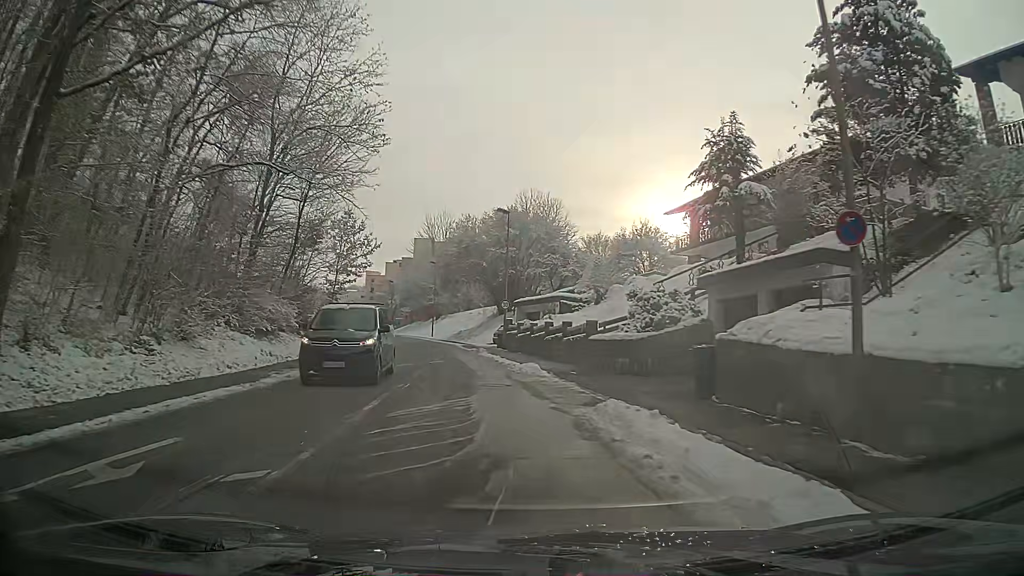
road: residential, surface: asphalt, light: Day
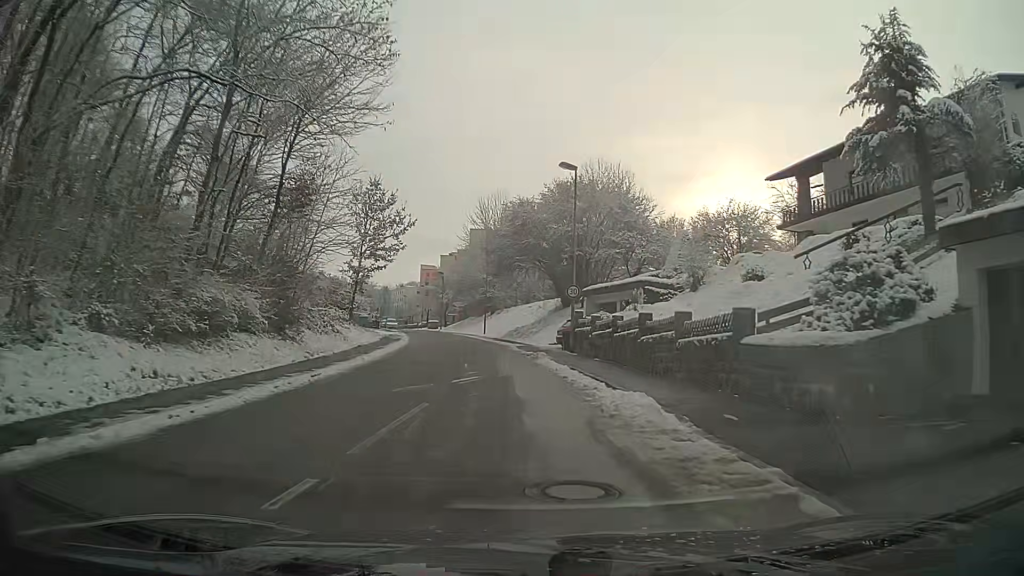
(-0.5, +10.4) m; -5°
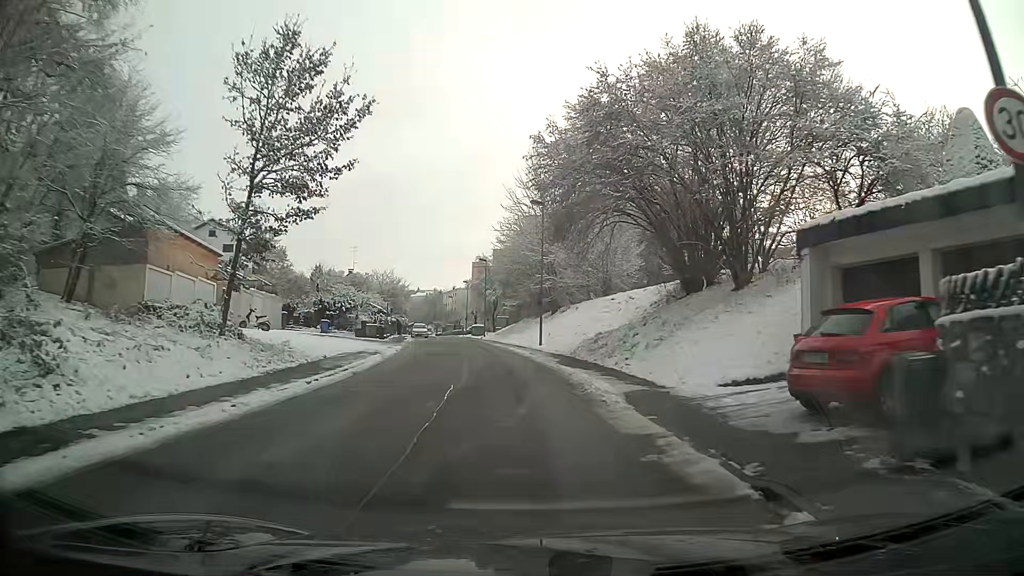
(-1.2, +24.7) m; -5°
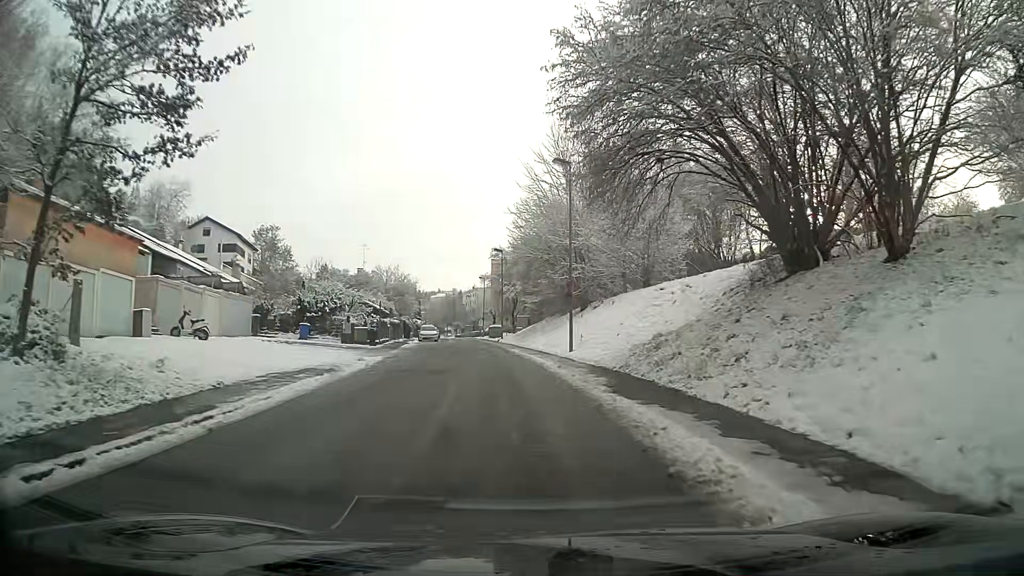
(-0.2, +9.4) m; -2°
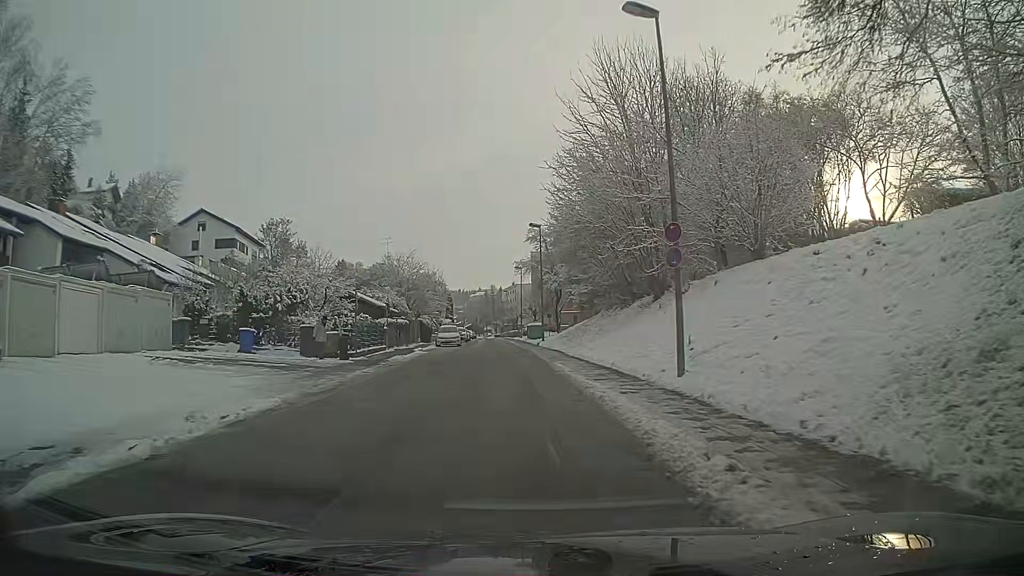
(-0.4, +14.2) m; -4°
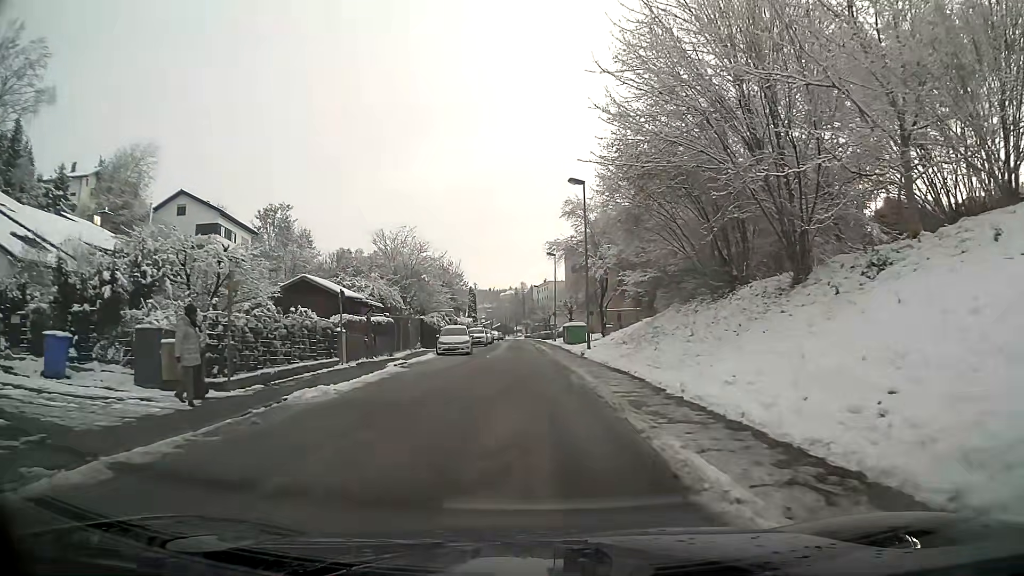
(-0.3, +14.4) m; -2°
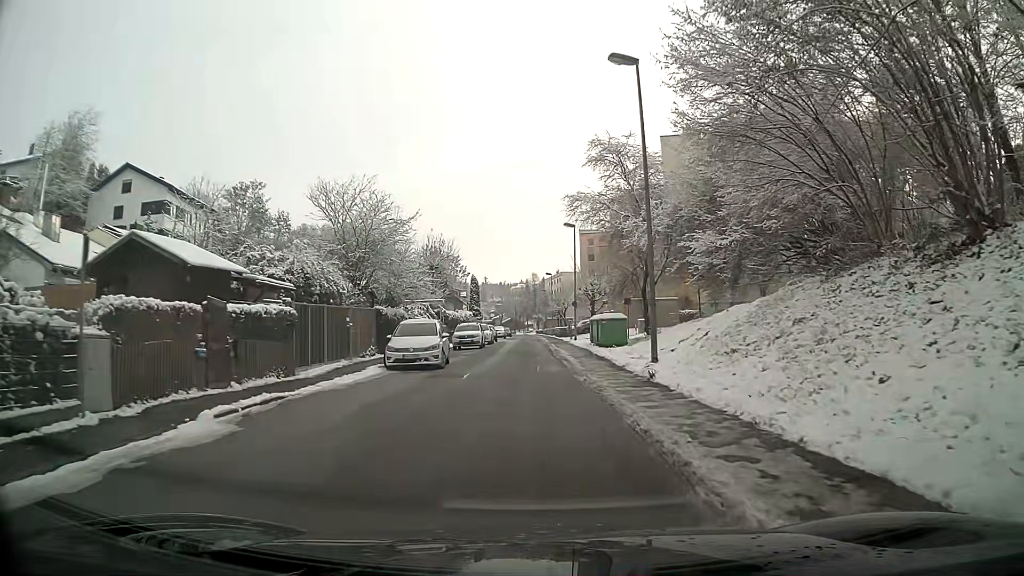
(-0.1, +14.7) m; -1°
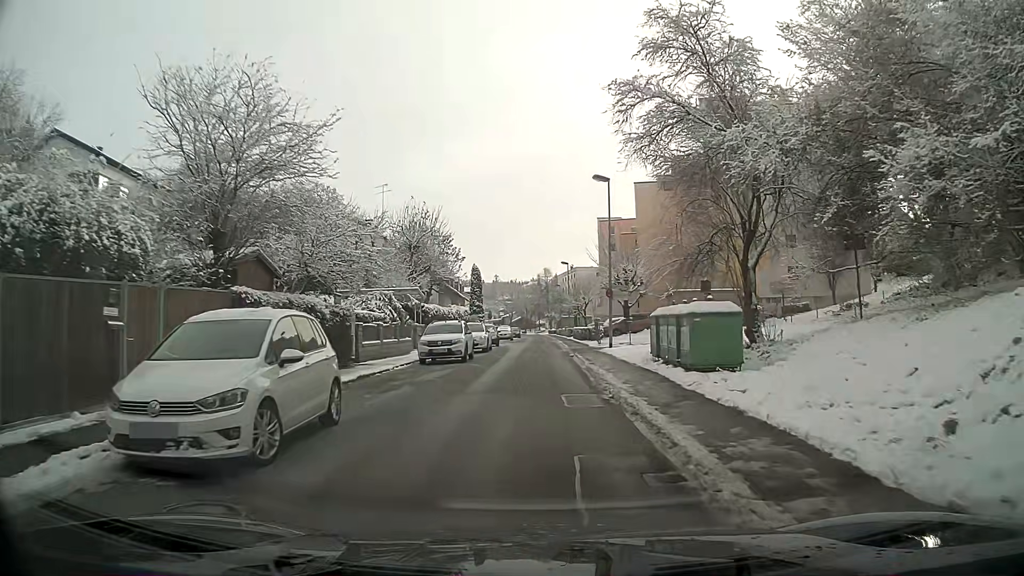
(-0.1, +14.8) m; -1°
(0, +10) (0, +20) (0, +30) (0, +40) (0, +50) (+1, +60) (+1, +70) (+1, +80) (+1, +90) (+1, +100) m
